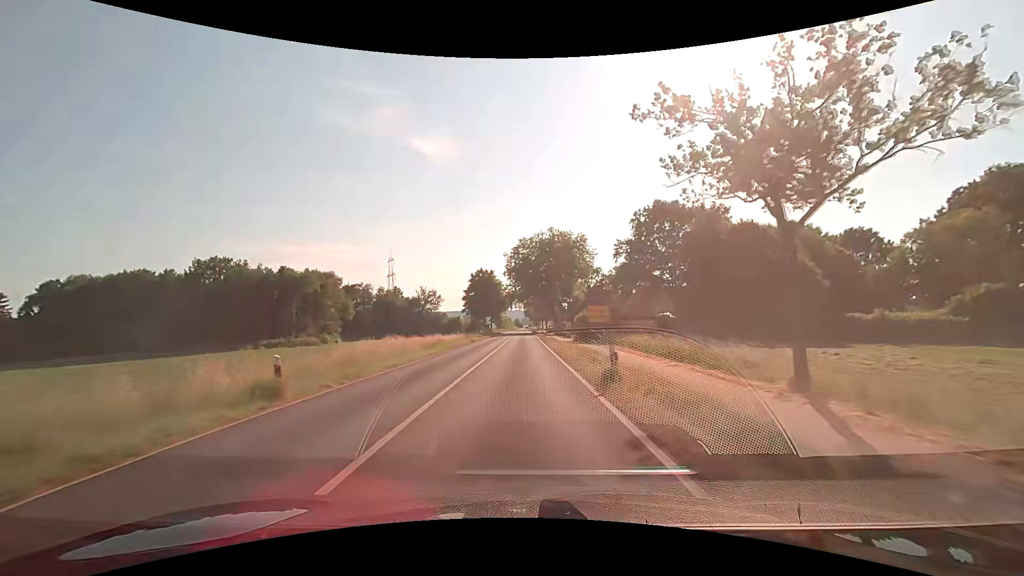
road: secondary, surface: asphalt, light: Day
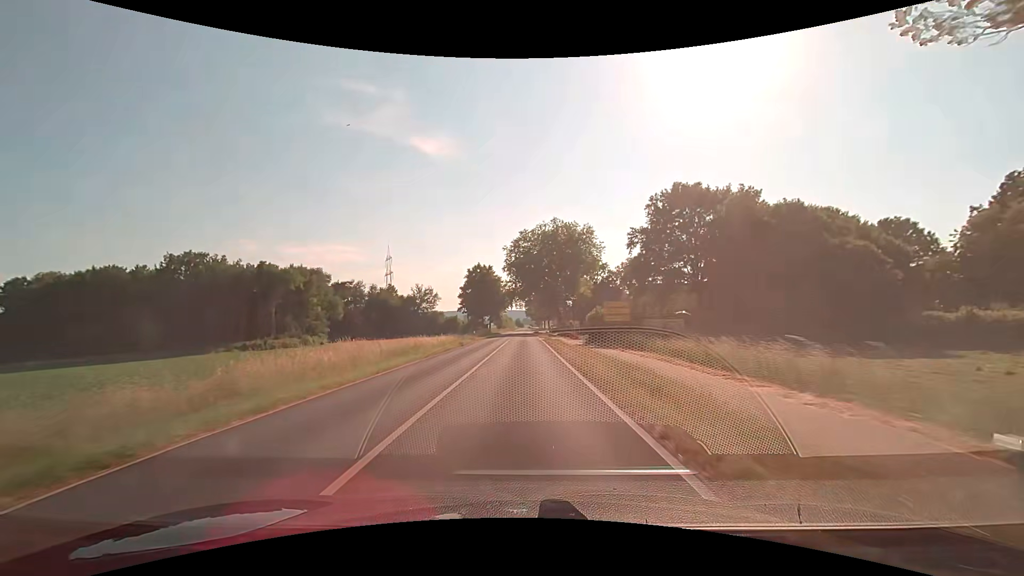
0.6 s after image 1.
(0.0, +9.2) m; 0°
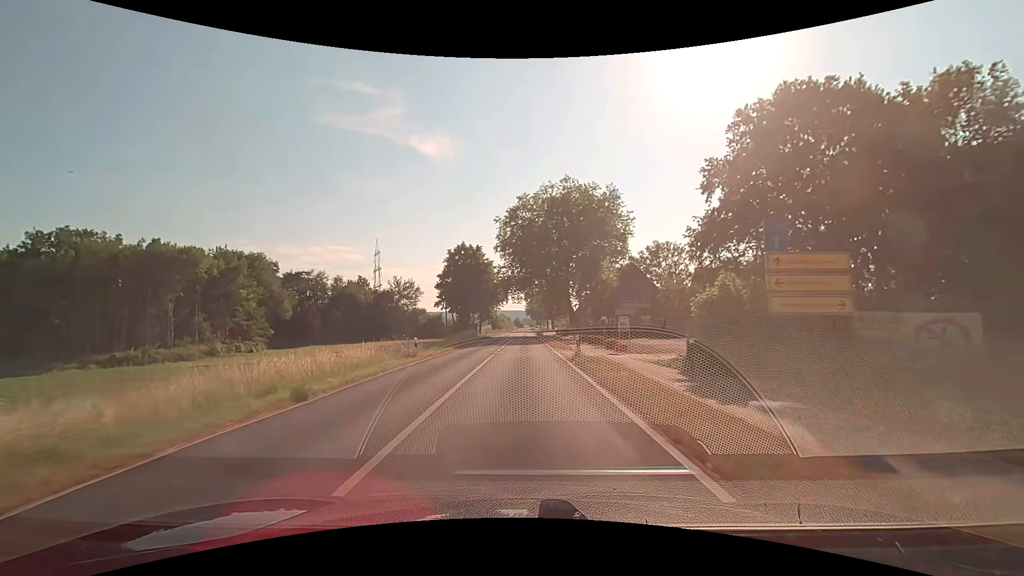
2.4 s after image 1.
(+0.1, +27.9) m; 0°
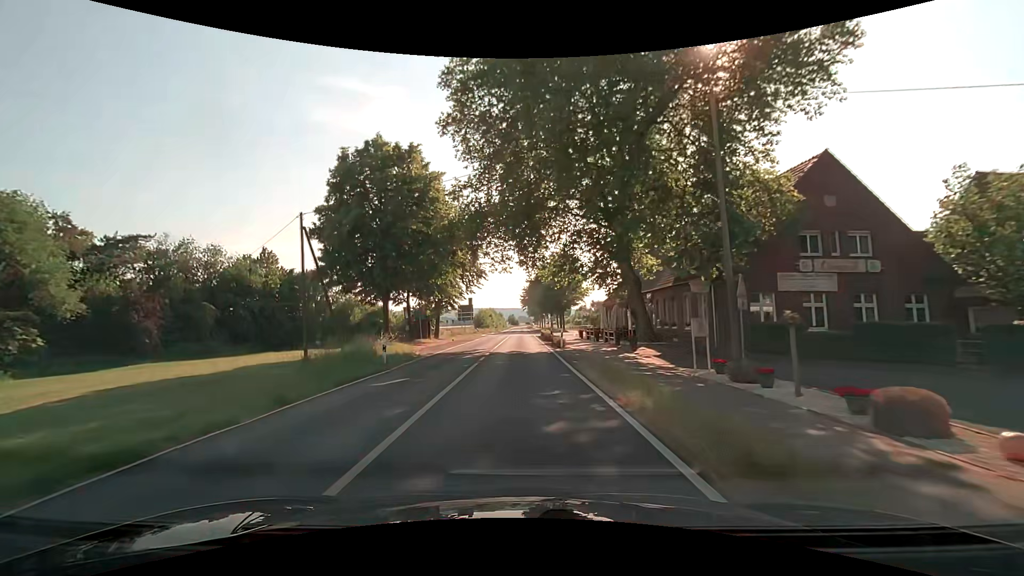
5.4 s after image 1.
(+0.3, +46.7) m; +1°
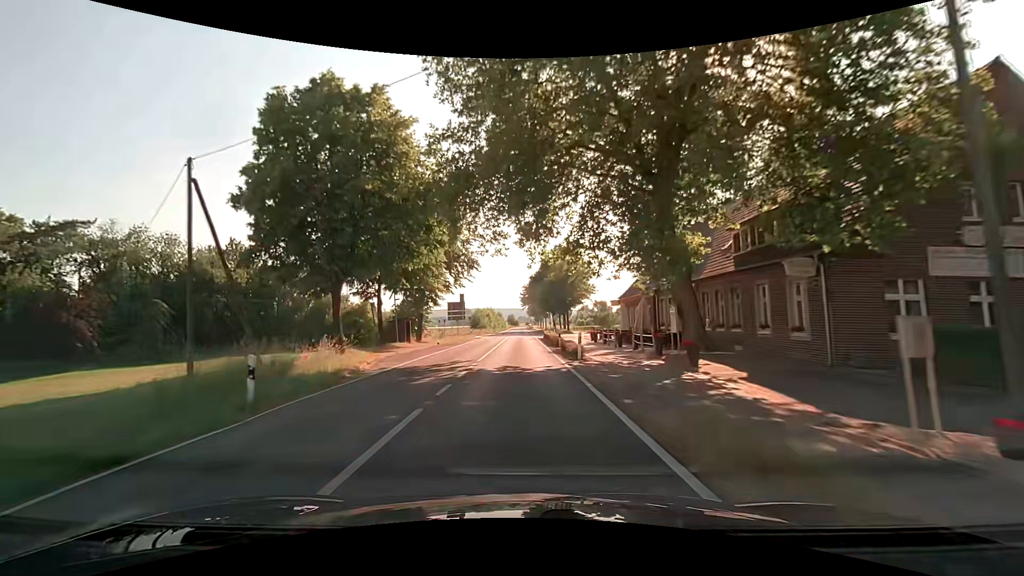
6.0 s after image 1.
(0.0, +9.3) m; 0°
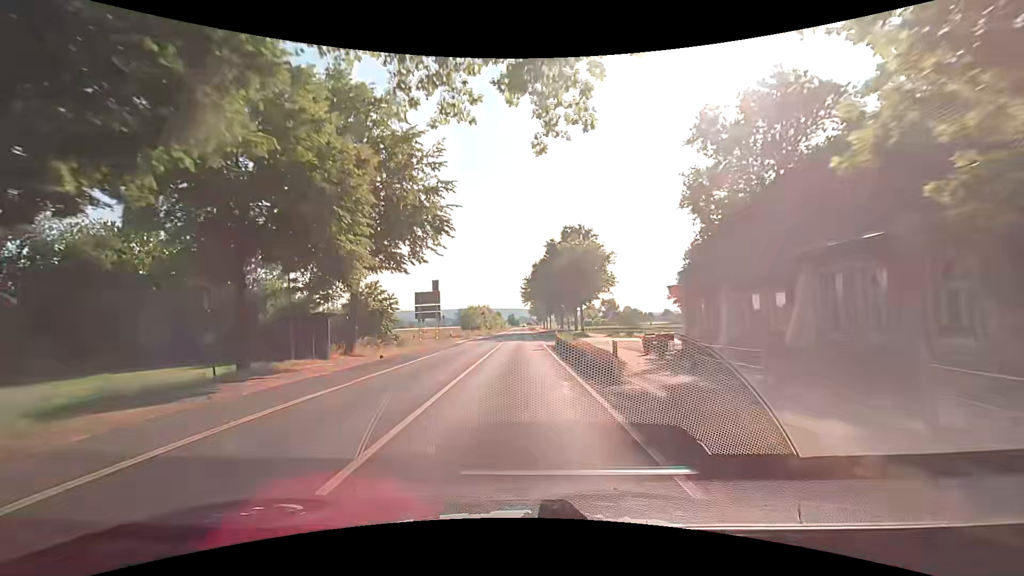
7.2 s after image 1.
(0.0, +18.6) m; 0°
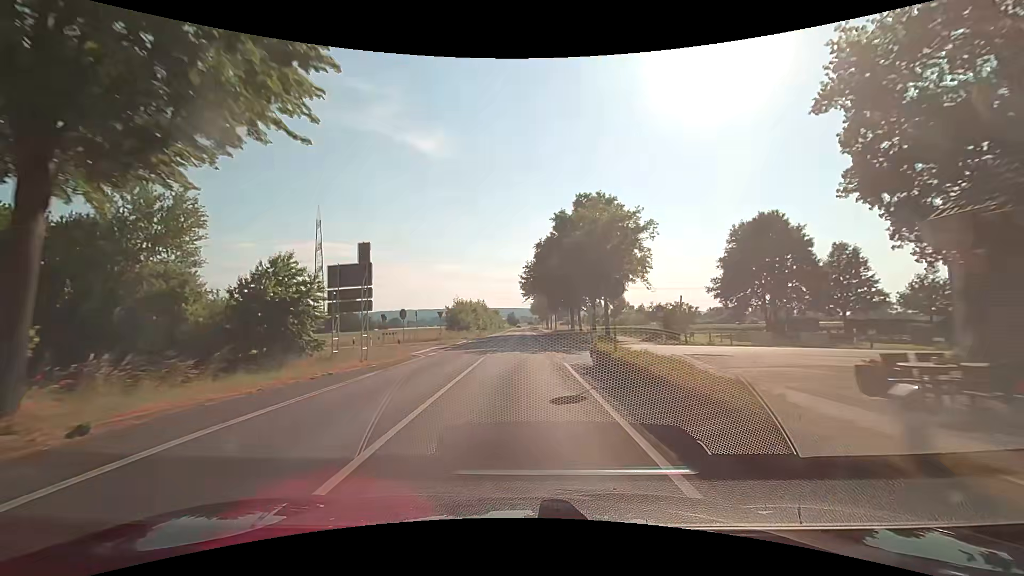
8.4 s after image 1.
(0.0, +18.6) m; 0°
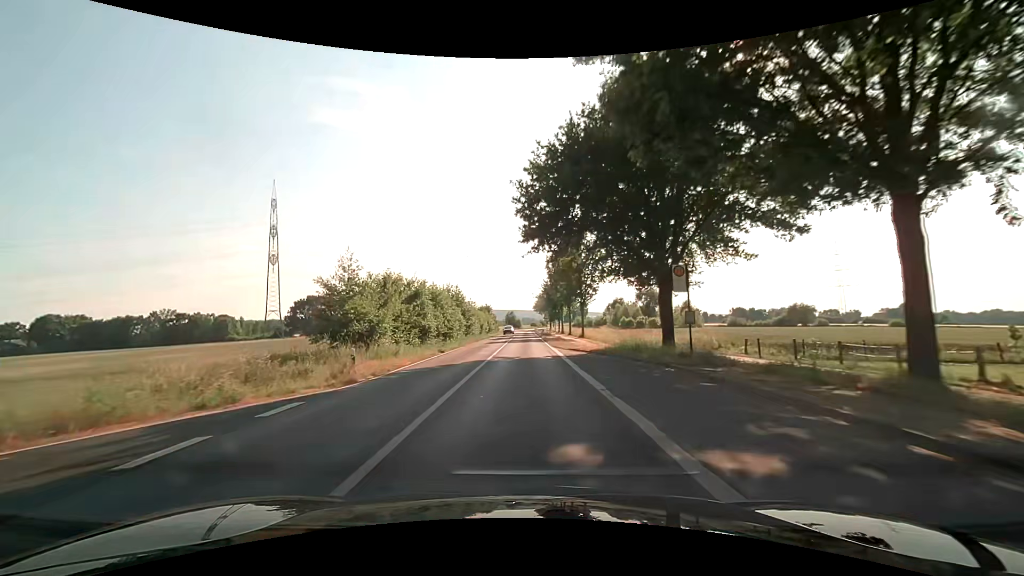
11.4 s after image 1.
(+0.1, +46.7) m; 0°
(0, +10) (0, +20) (0, +30) (0, +40) (0, +50) (0, +60) (0, +70) (0, +80) (0, +90) (0, +100) m
